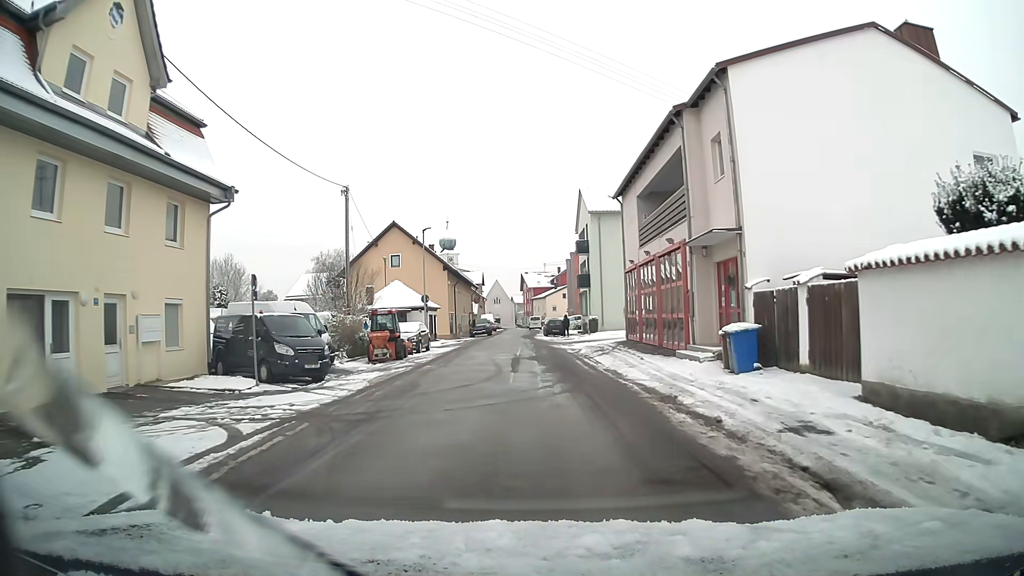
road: residential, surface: asphalt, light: Day
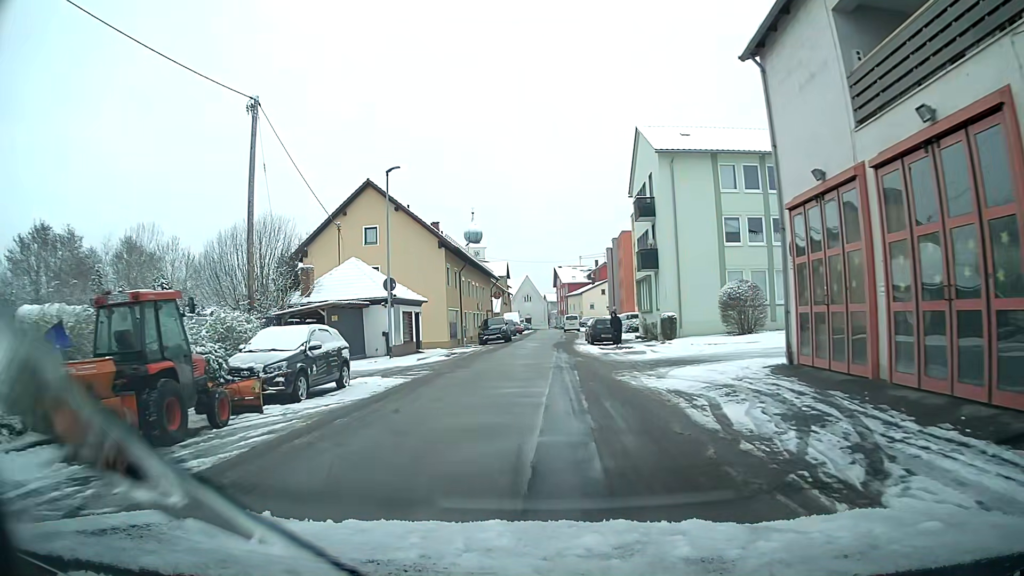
(-0.5, +19.8) m; -3°
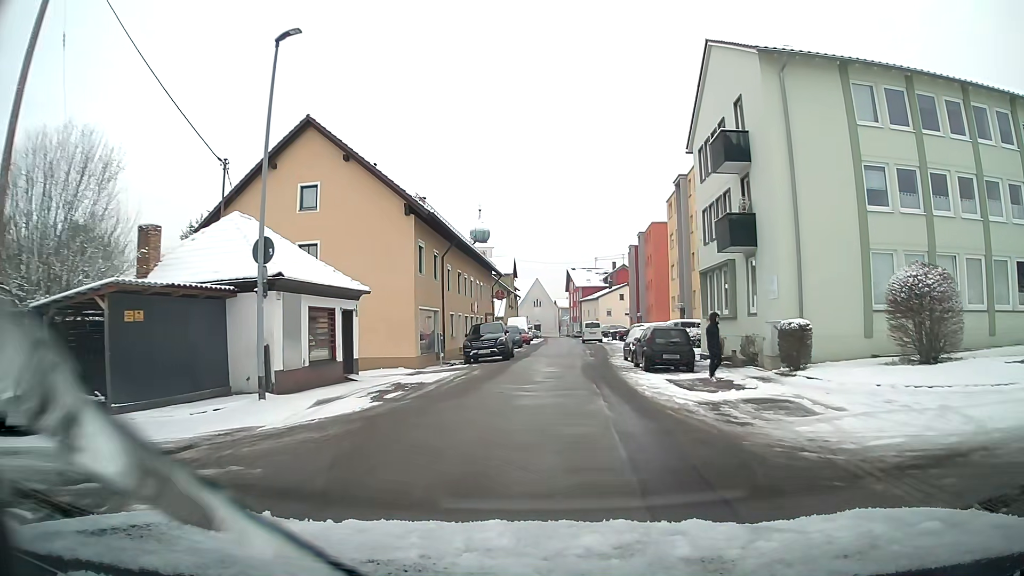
(-0.1, +14.9) m; 0°
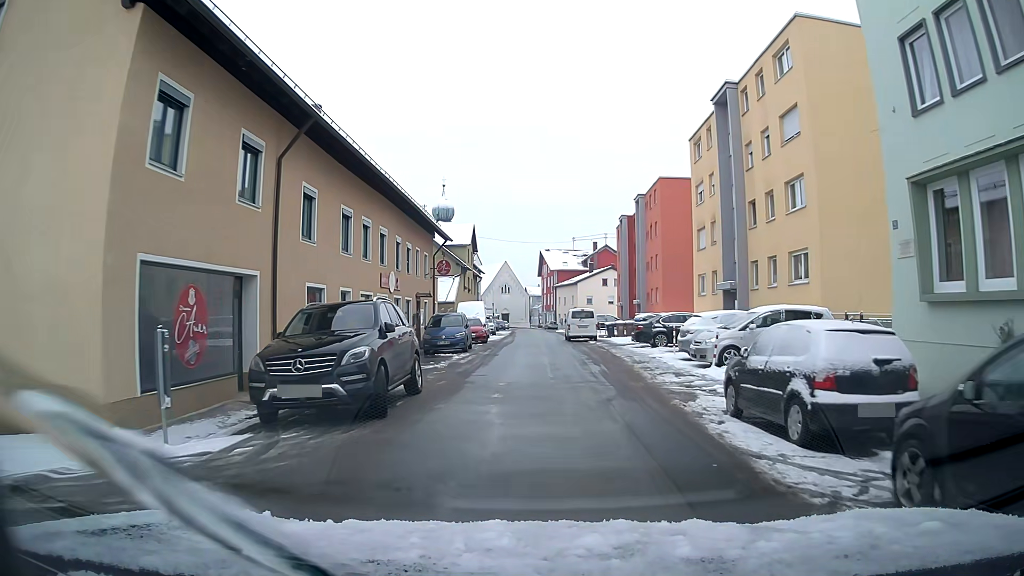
(+0.5, +19.8) m; +3°
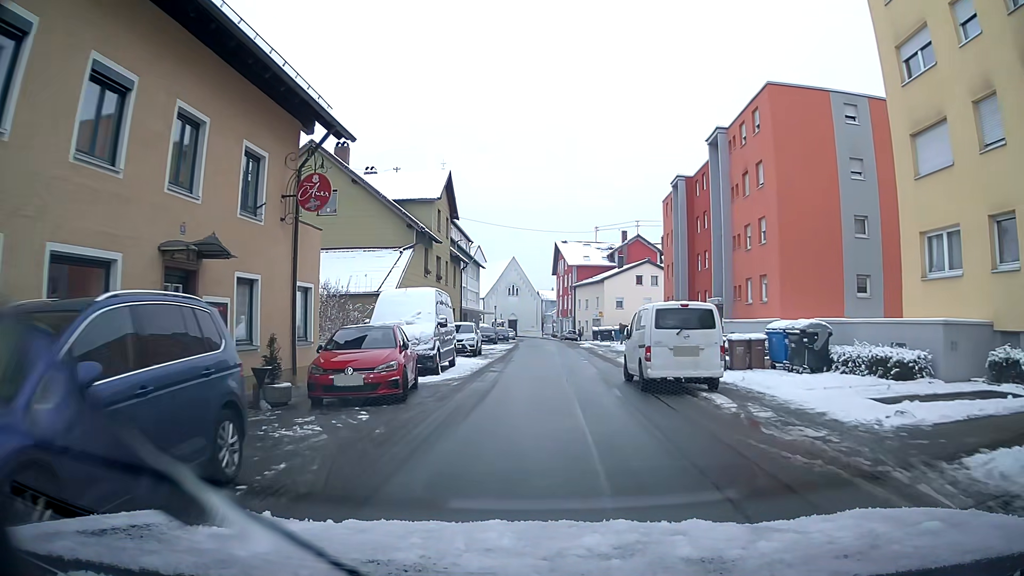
(-0.2, +24.9) m; -1°
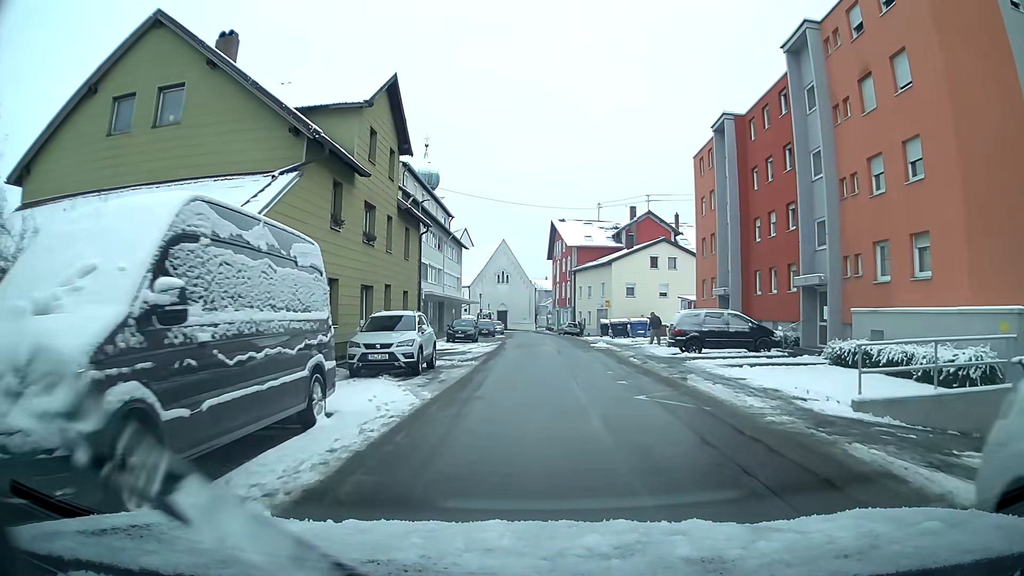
(+0.1, +14.7) m; +2°
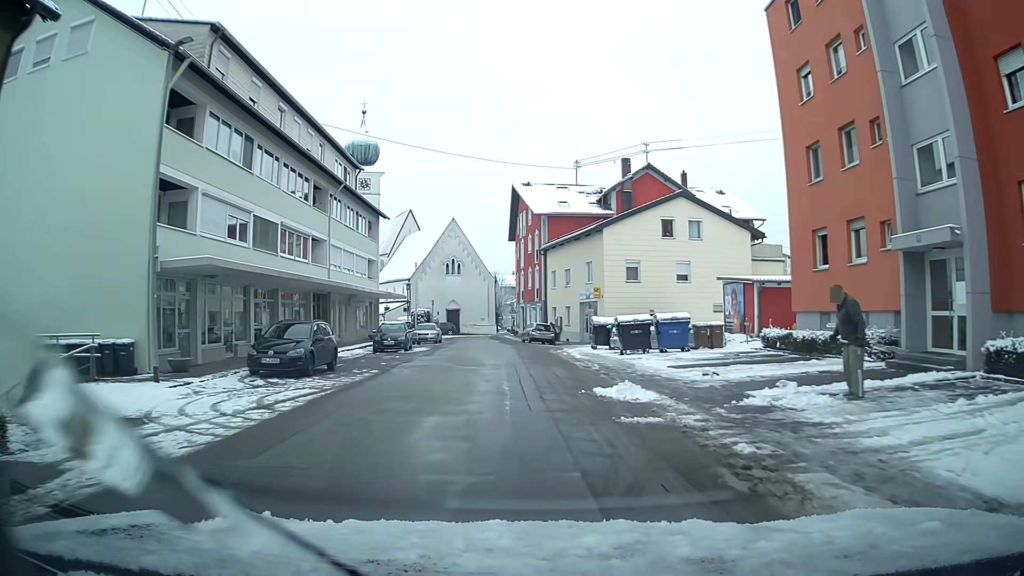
(+0.8, +24.8) m; +1°
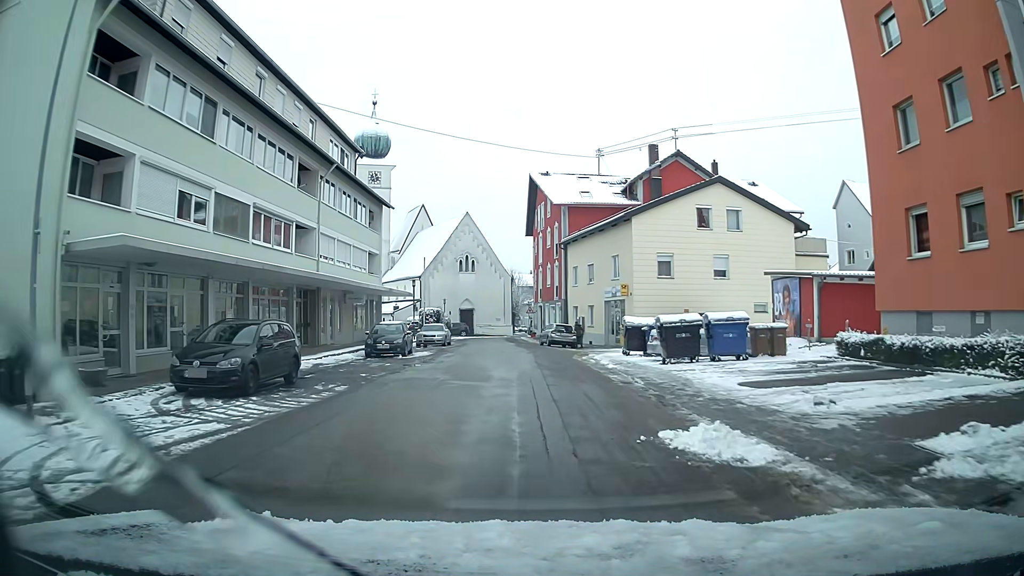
(-0.1, +5.1) m; -1°
(0, +10) (-1, +20) (-1, +30) (-2, +40) (-3, +50) (-3, +60) (-3, +70) (+2, +79) (+5, +88) (+5, +98) m
